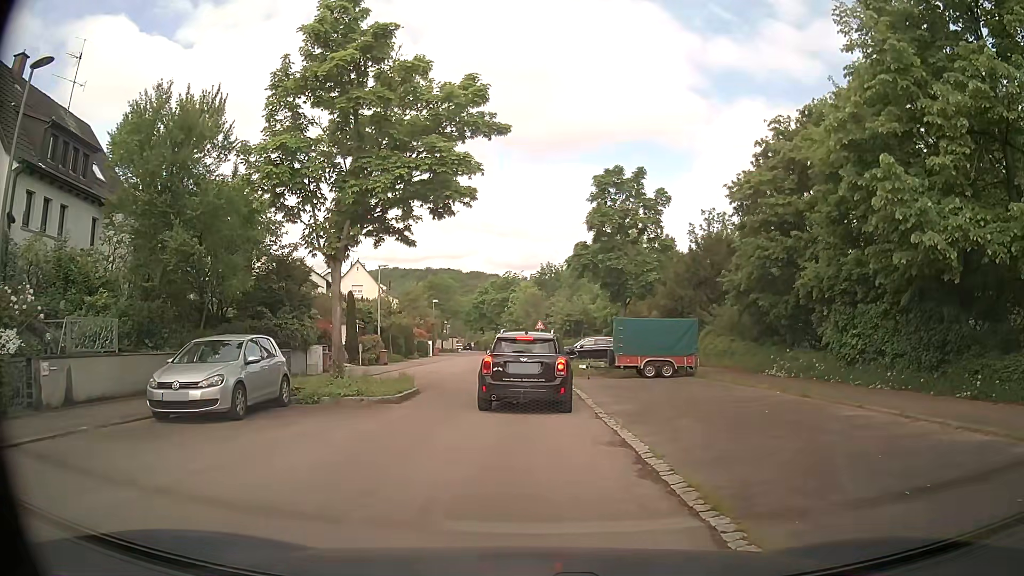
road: residential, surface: asphalt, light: Day
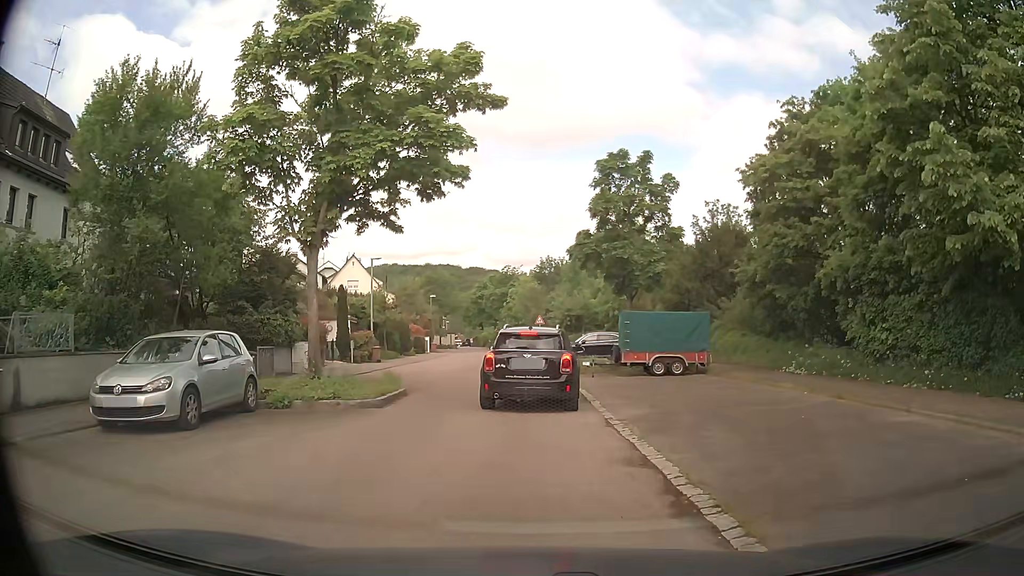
(0.0, +1.7) m; -1°
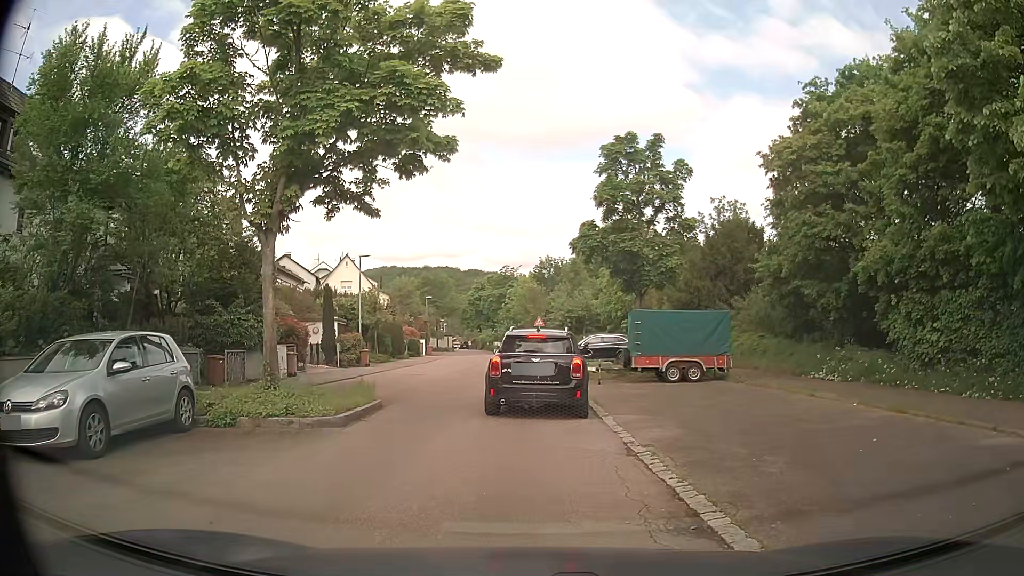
(0.0, +2.4) m; -2°
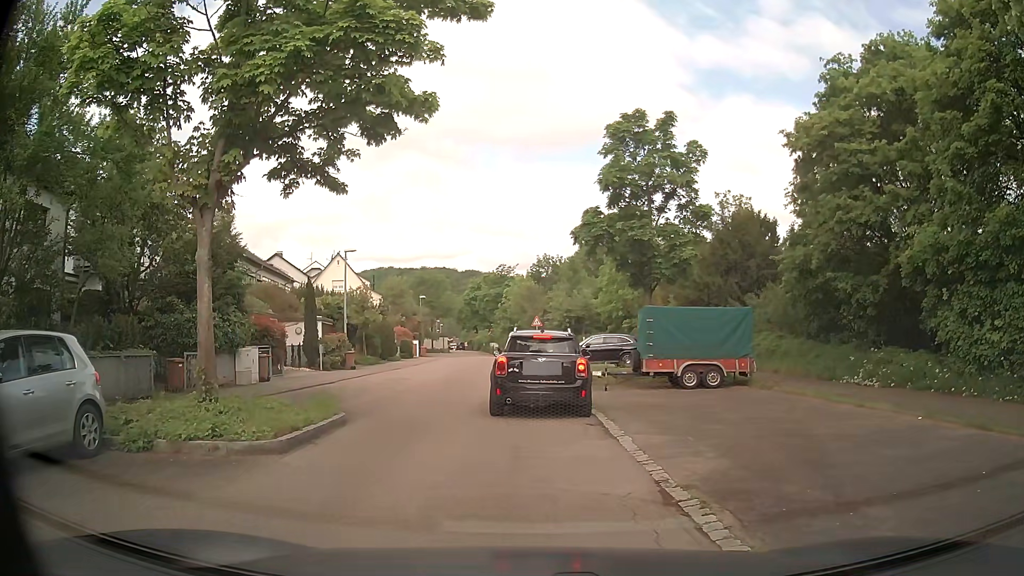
(0.0, +2.4) m; 0°
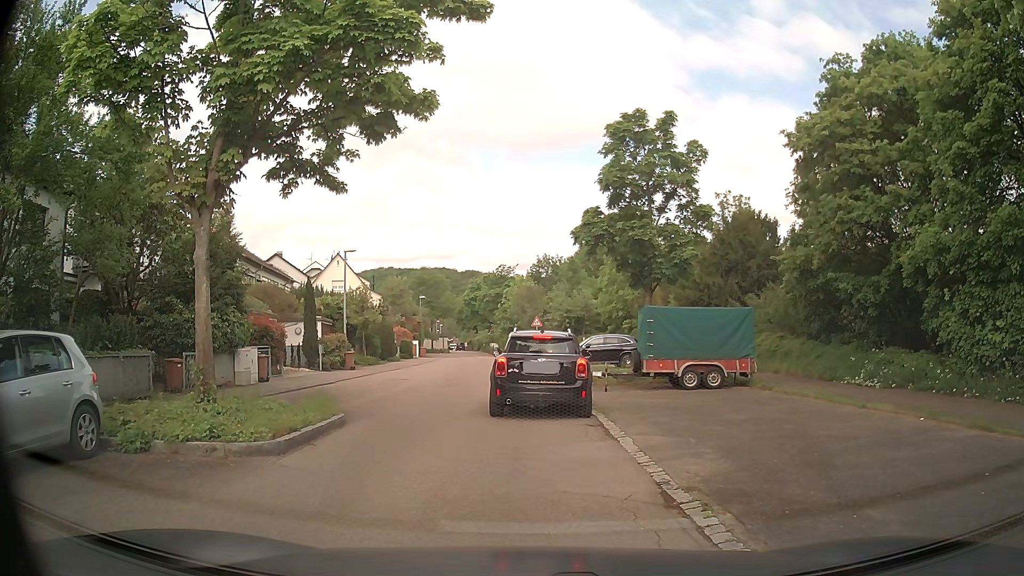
(0.0, +0.2) m; 0°
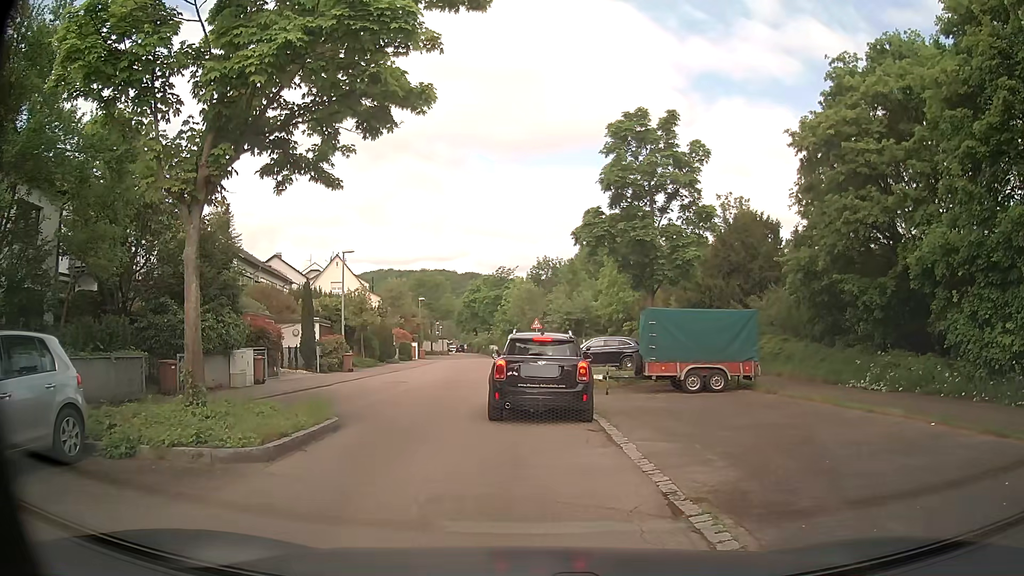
(0.0, +0.3) m; 0°
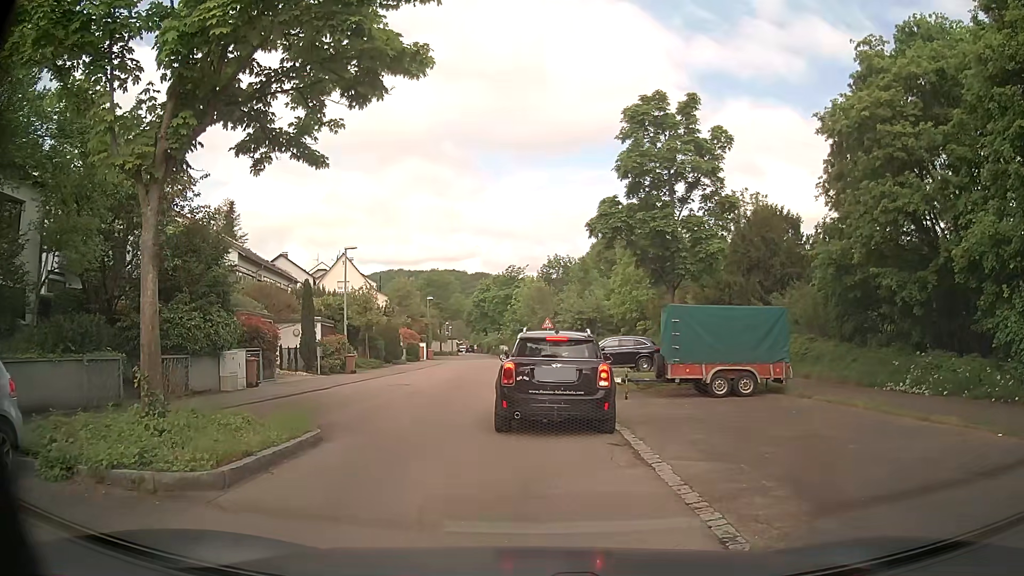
(0.0, +1.6) m; +1°
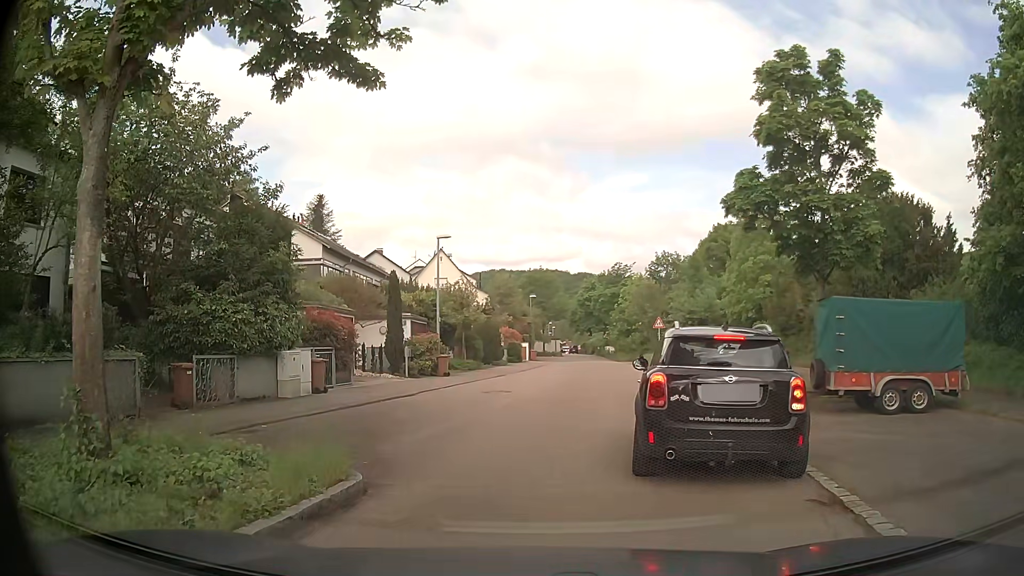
(-0.2, +3.4) m; -8°
